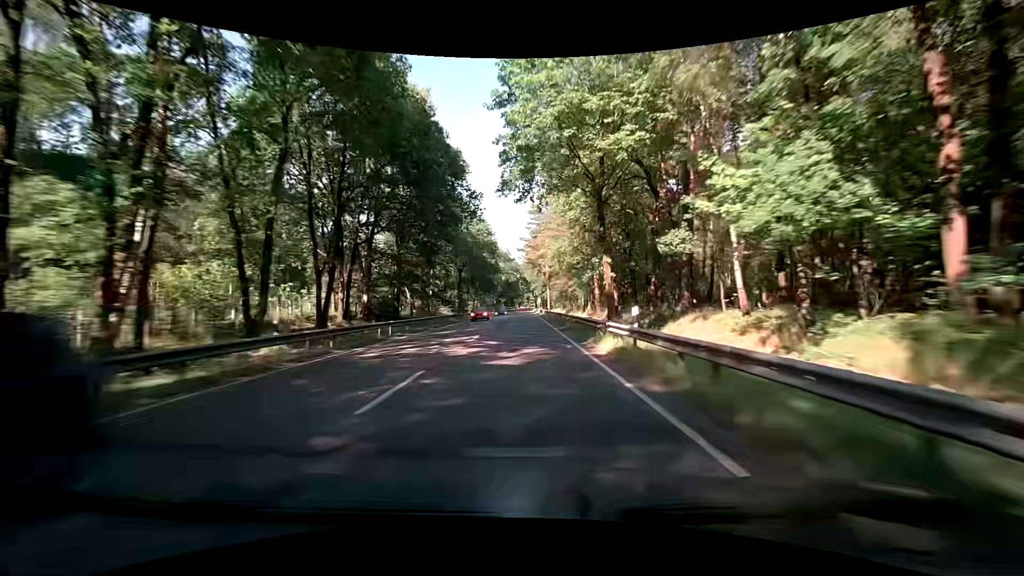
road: primary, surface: asphalt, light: Day
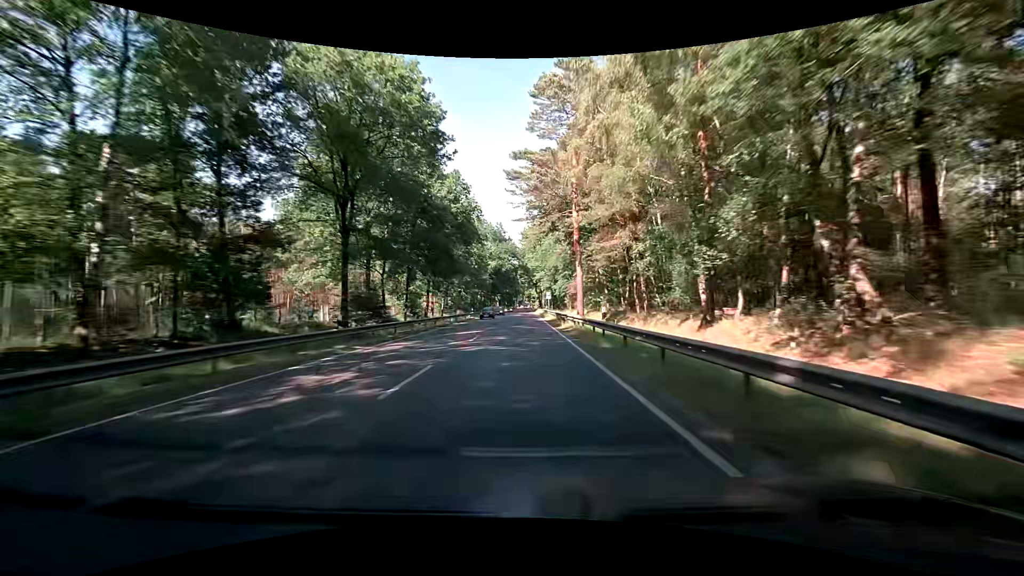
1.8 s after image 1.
(-0.4, +47.0) m; -1°
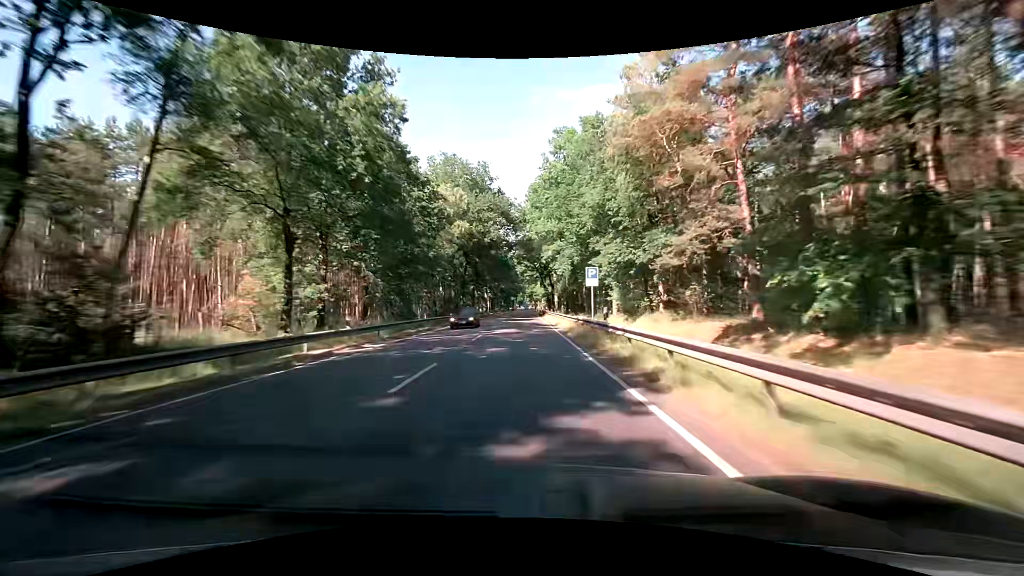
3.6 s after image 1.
(+0.2, +47.6) m; 0°
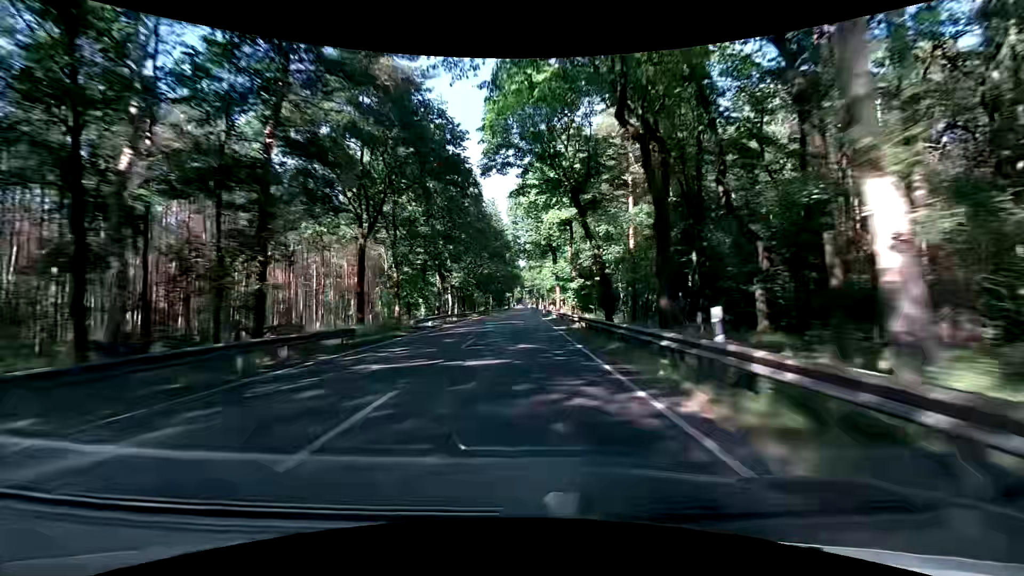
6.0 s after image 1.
(+0.5, +64.1) m; +1°
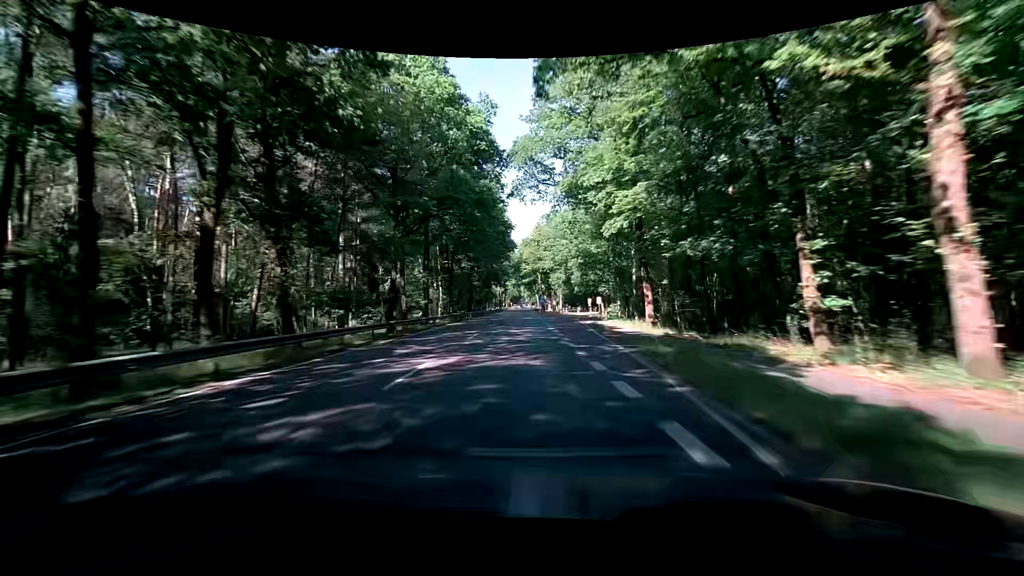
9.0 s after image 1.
(+0.3, +79.8) m; 0°
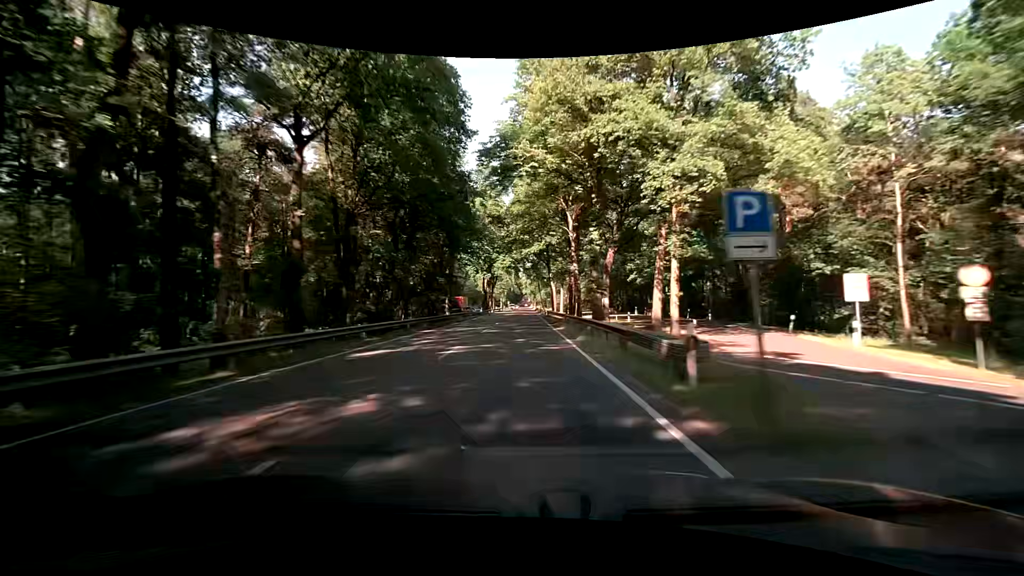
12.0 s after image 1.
(-0.2, +79.6) m; -1°
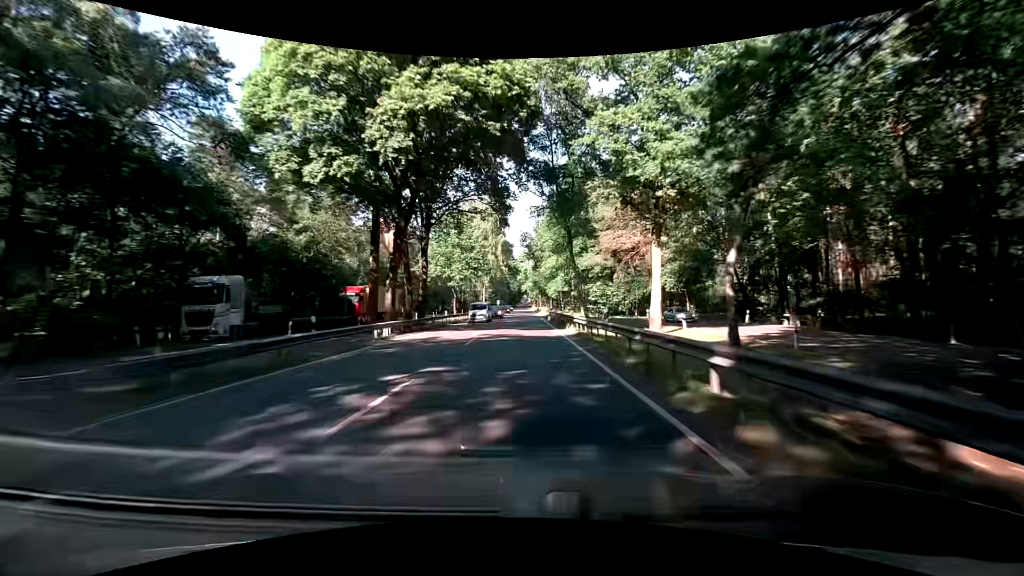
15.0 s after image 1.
(+0.5, +79.4) m; 0°
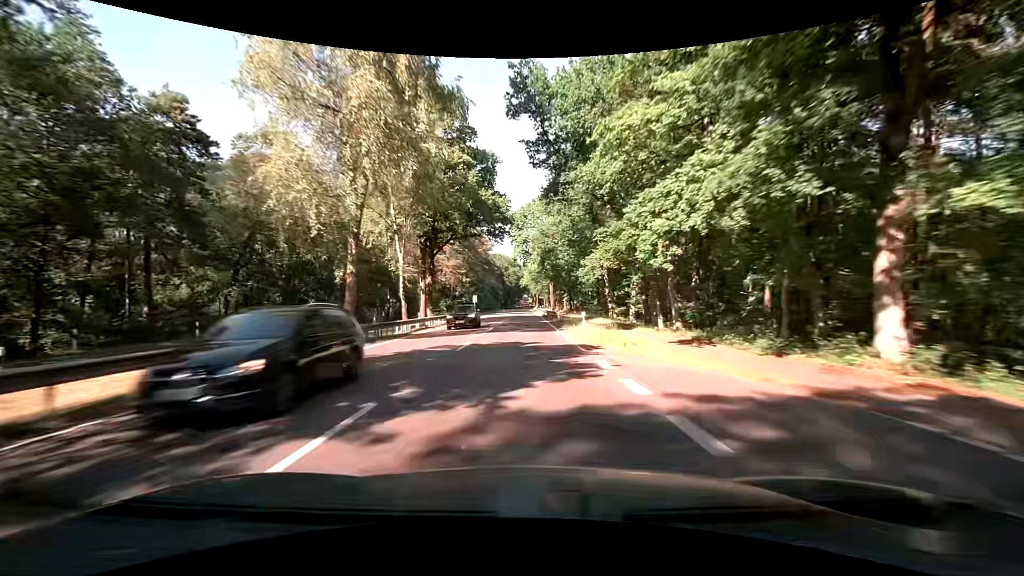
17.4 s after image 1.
(+0.1, +63.3) m; 0°
(0, +10) (0, +20) (0, +30) (0, +40) (0, +50) (0, +60) (0, +70) (0, +80) (0, +90) (0, +100) m
